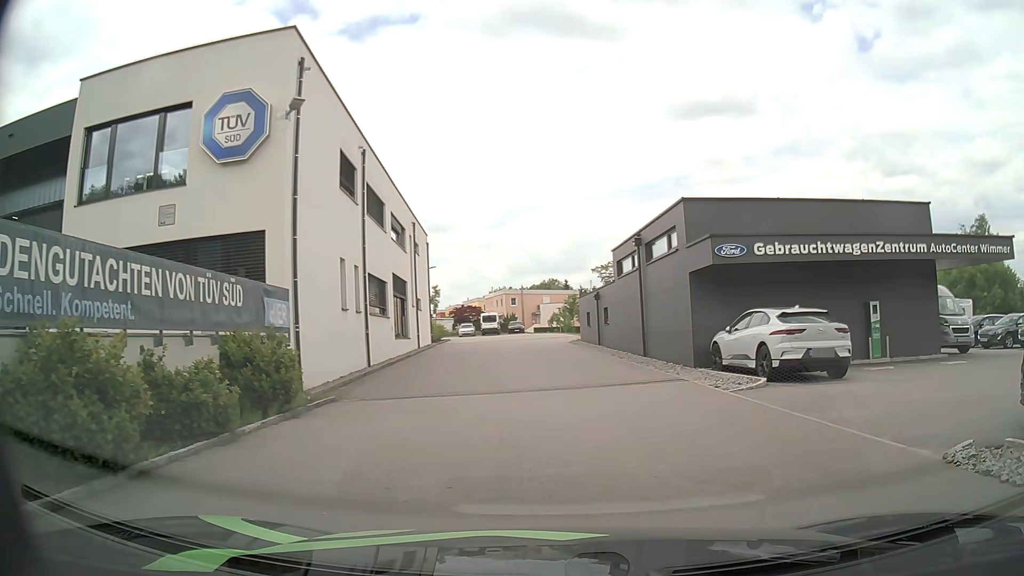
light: Day
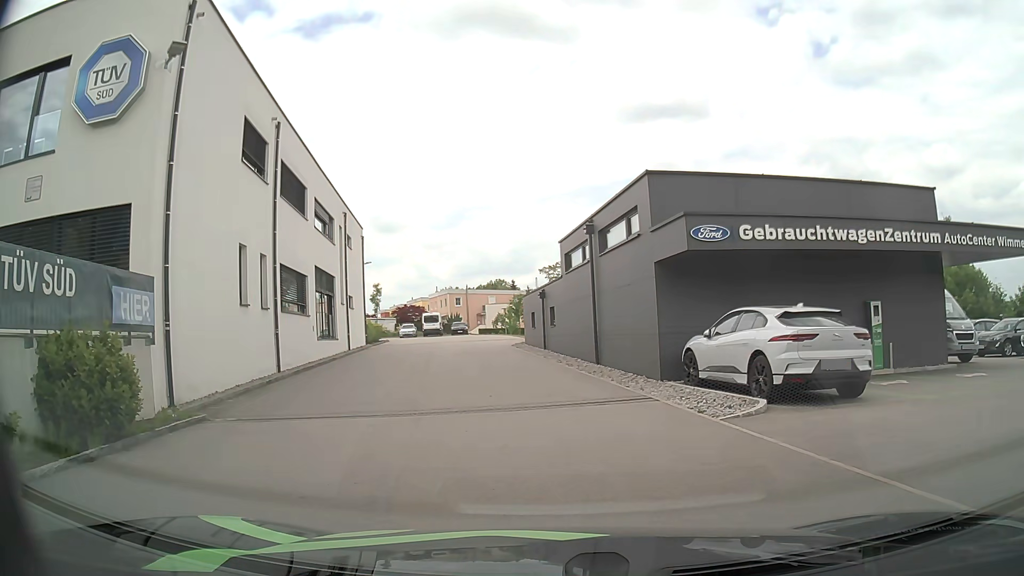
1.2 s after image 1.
(+0.2, +3.5) m; +3°
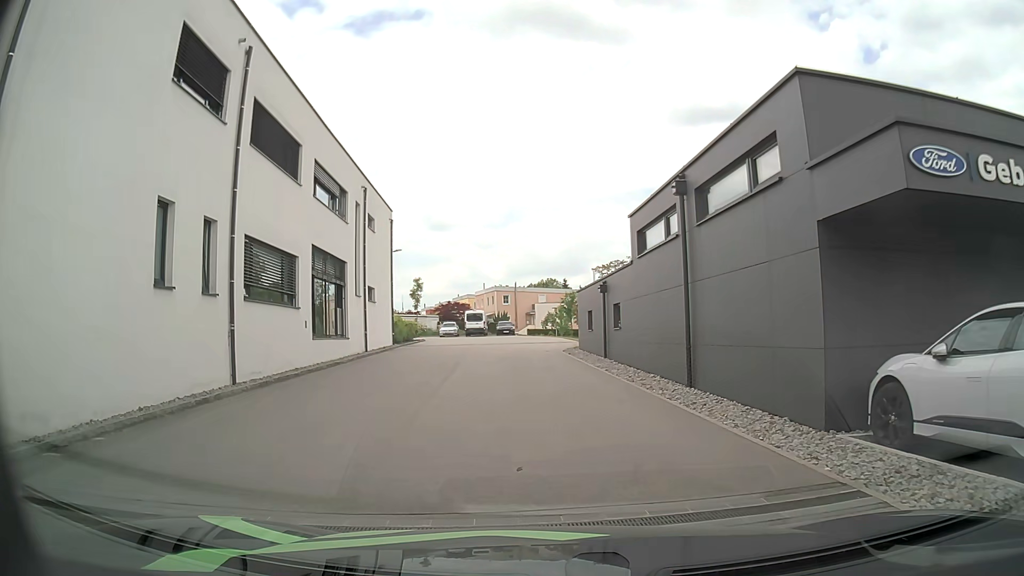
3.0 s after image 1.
(-0.2, +6.4) m; -4°
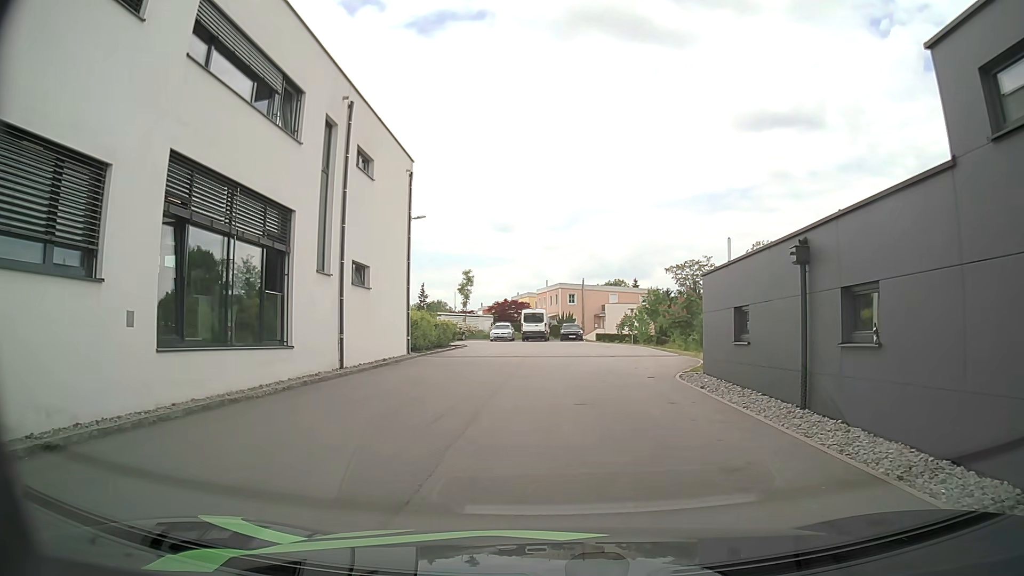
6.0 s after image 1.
(-0.9, +12.8) m; -5°
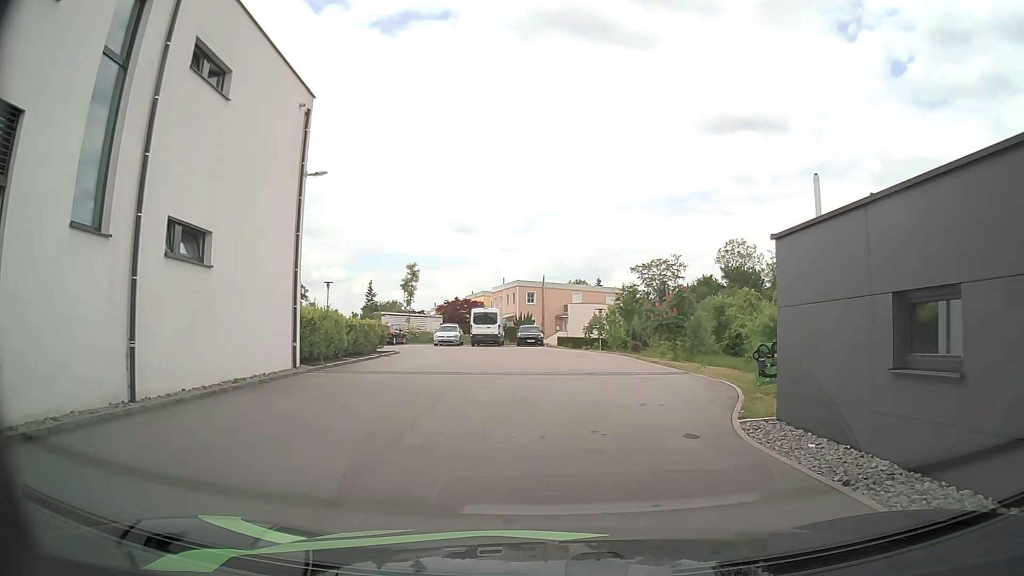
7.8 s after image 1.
(+0.2, +8.5) m; +3°
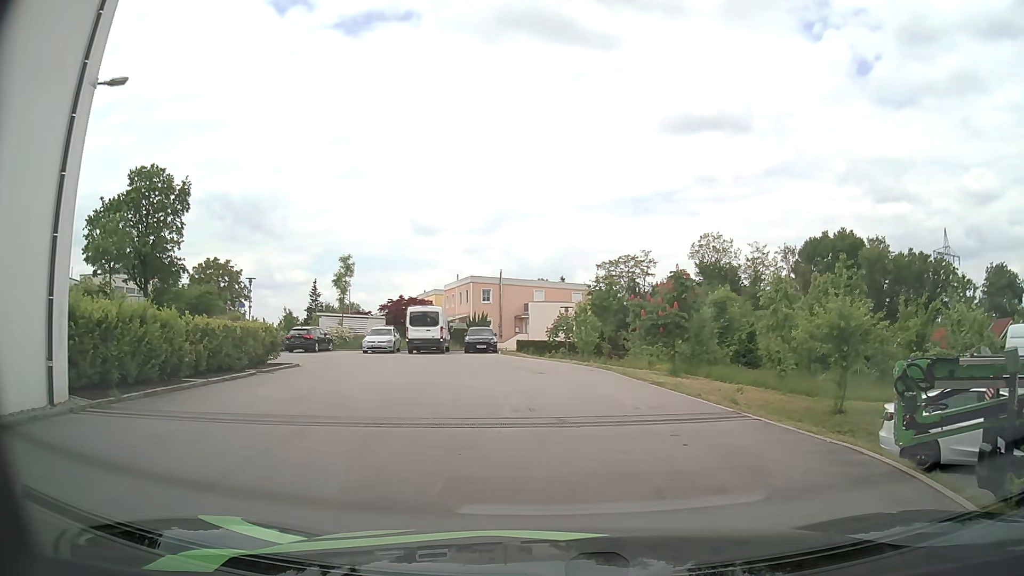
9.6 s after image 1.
(+0.4, +8.9) m; +4°
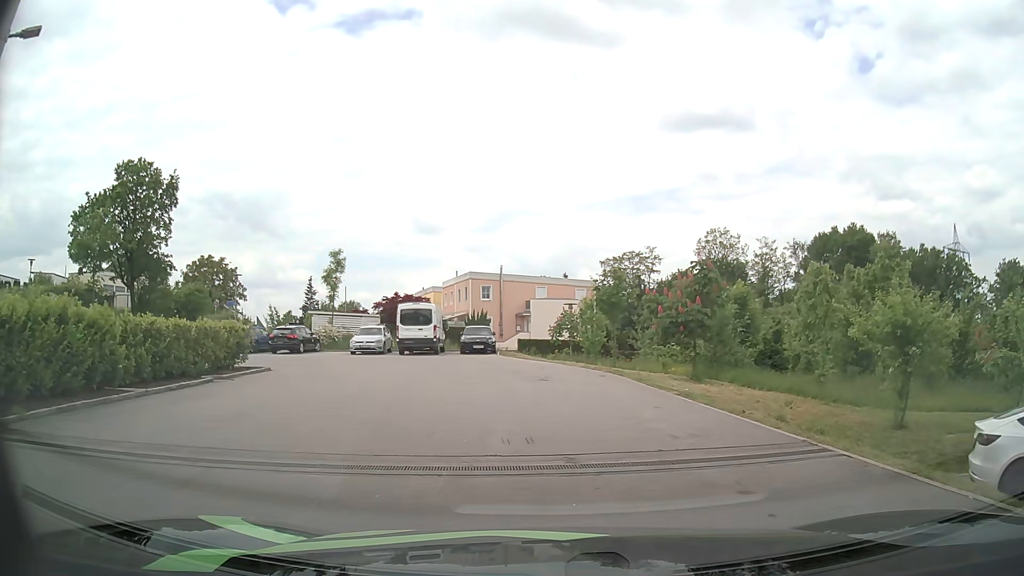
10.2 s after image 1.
(-0.1, +2.9) m; -1°
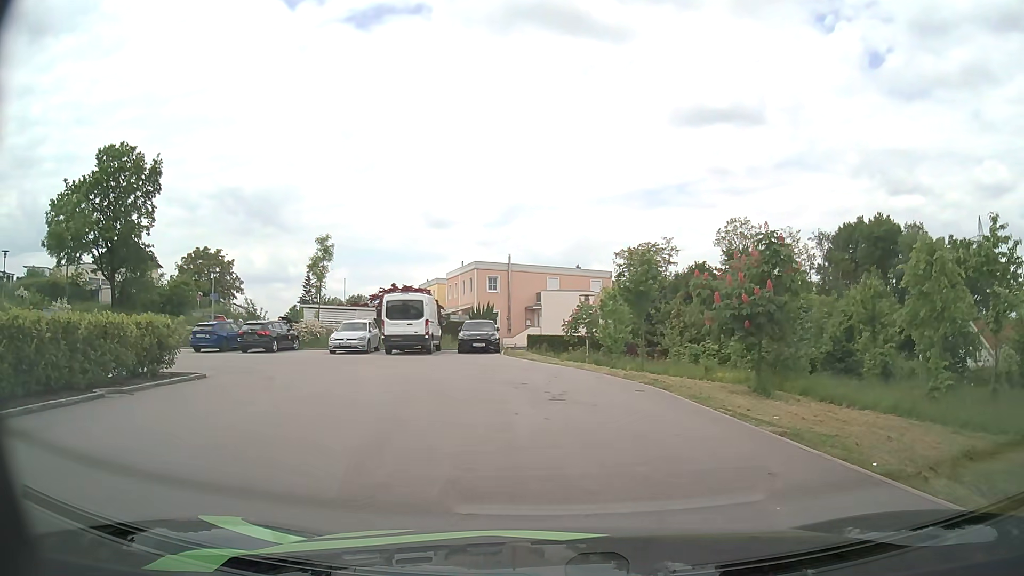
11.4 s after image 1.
(0.0, +5.2) m; -1°
